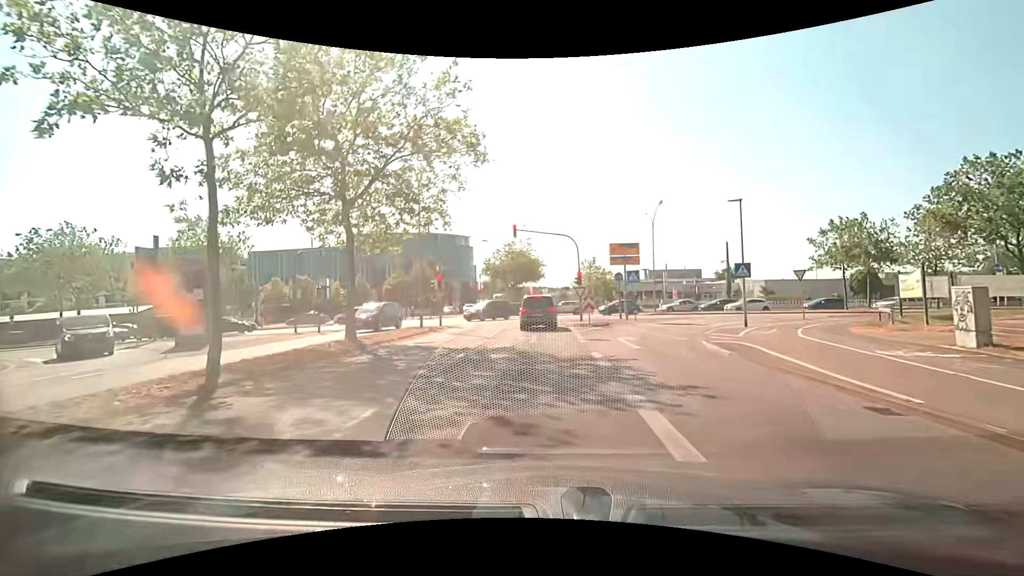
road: tertiary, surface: asphalt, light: Day
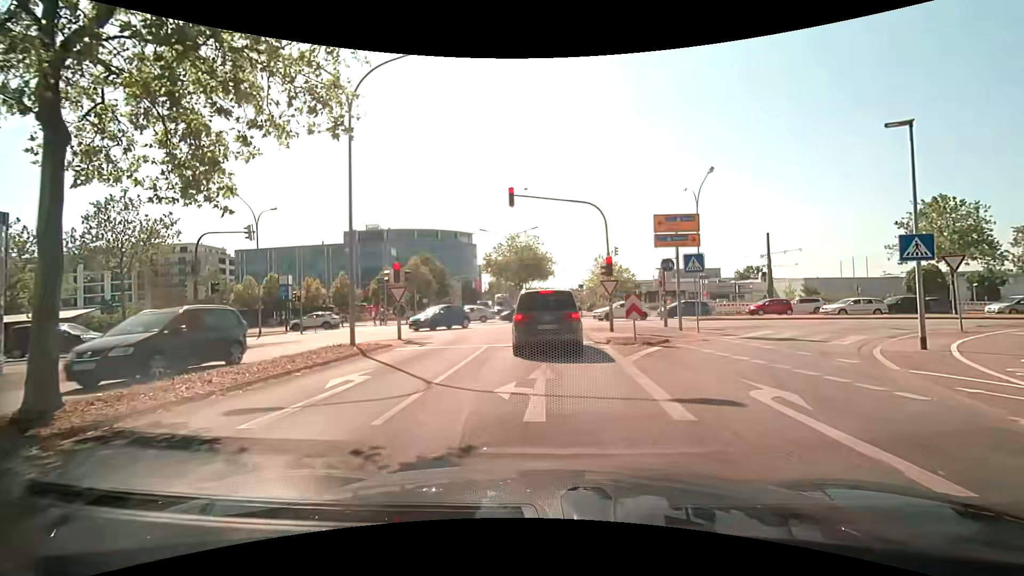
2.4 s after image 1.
(-0.2, +10.3) m; -2°
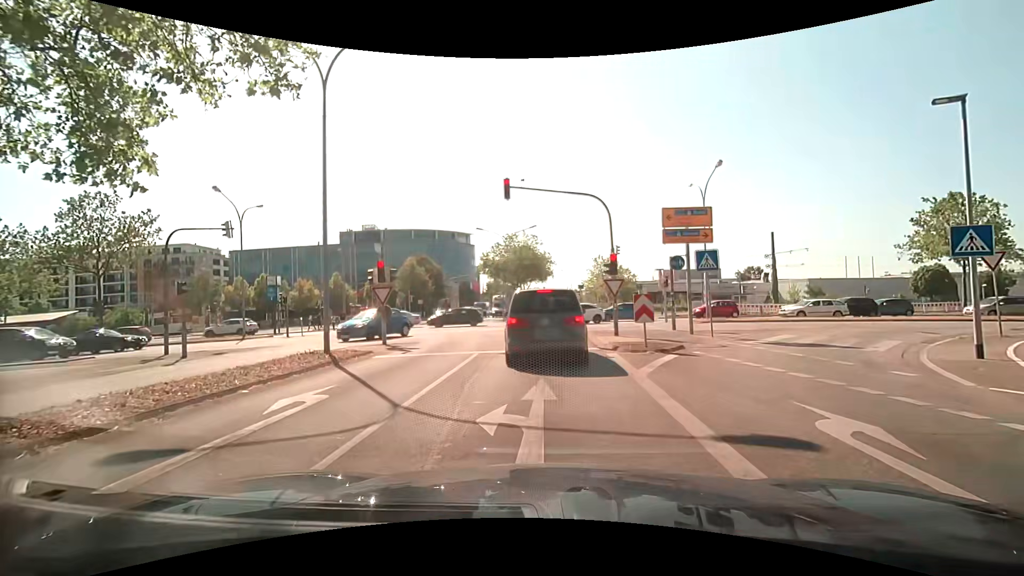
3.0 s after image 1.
(0.0, +1.7) m; 0°
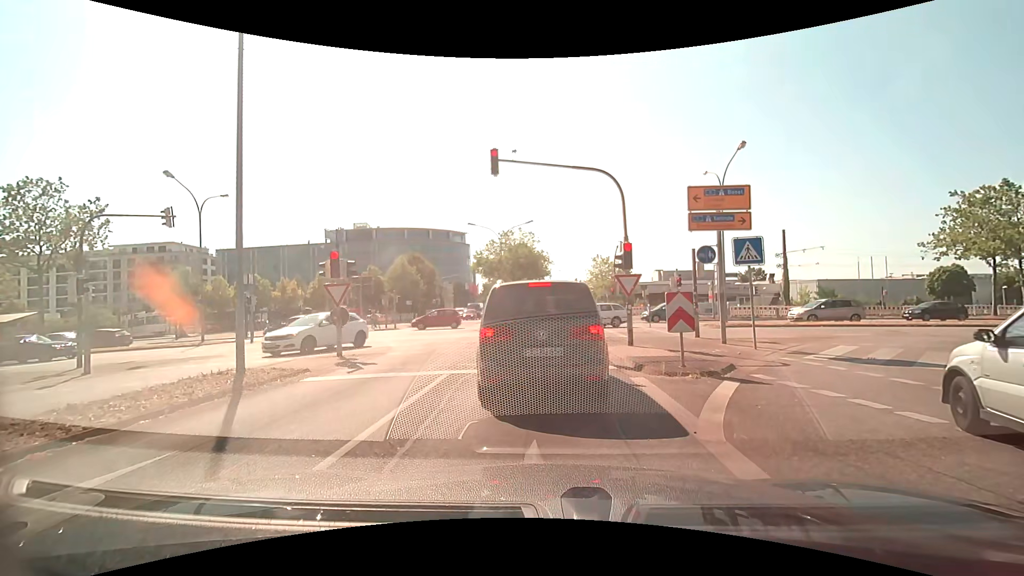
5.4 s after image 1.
(+0.1, +3.7) m; +3°
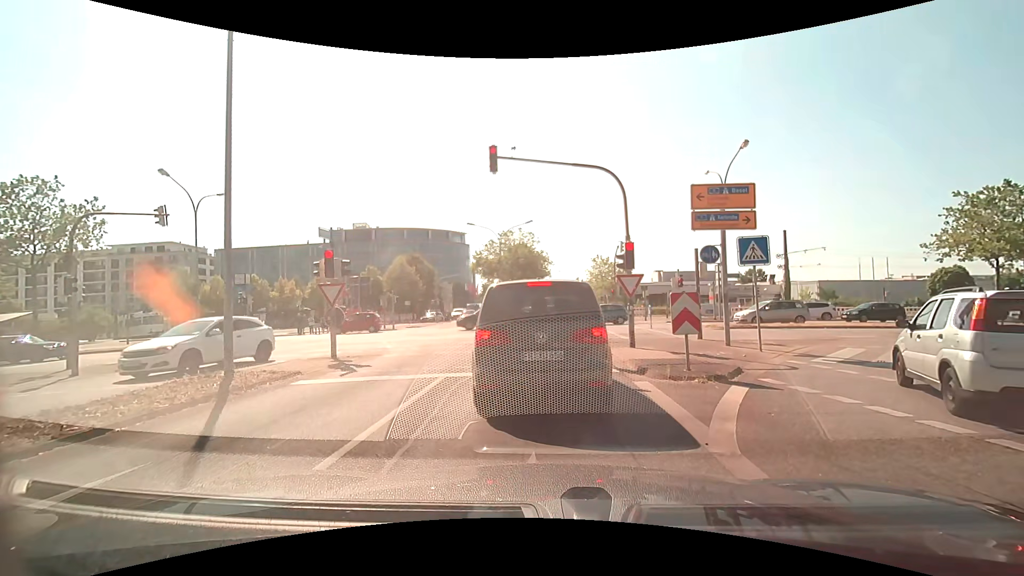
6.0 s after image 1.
(0.0, +0.3) m; 0°
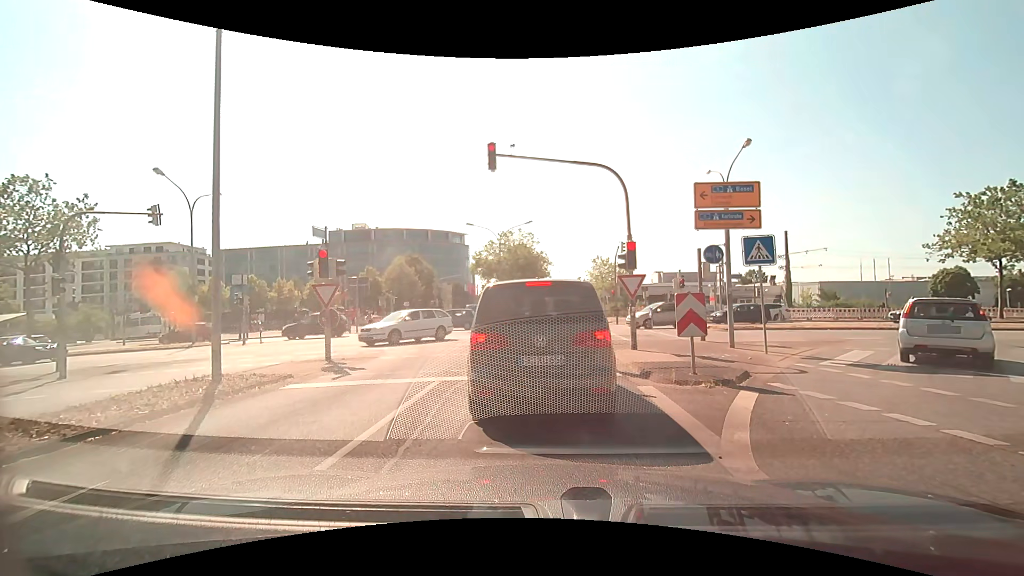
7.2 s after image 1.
(0.0, +0.4) m; 0°
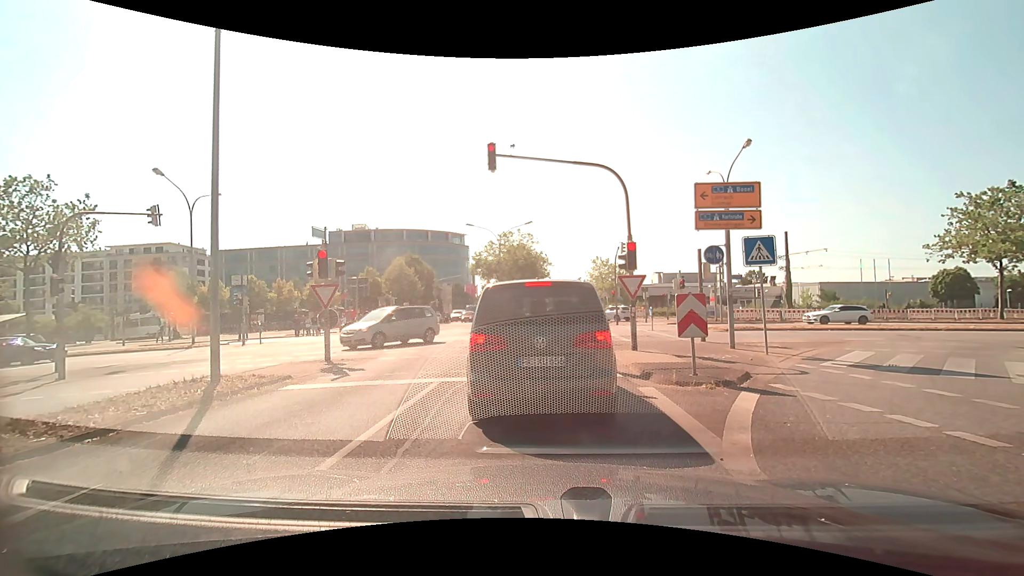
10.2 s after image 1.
(0.0, +0.1) m; 0°
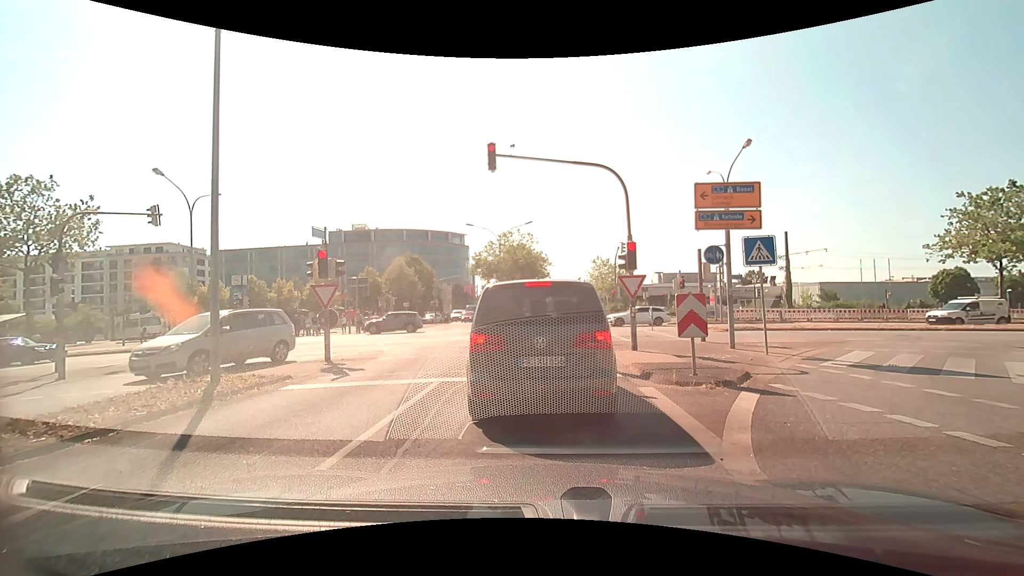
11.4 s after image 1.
(0.0, 0.0) m; 0°
(0, +10) (-1, +20) (-1, +30) (-1, +40) (-1, +50) (-1, +60) (-1, +70) (-1, +80) (-1, +90) (-2, +100) m
